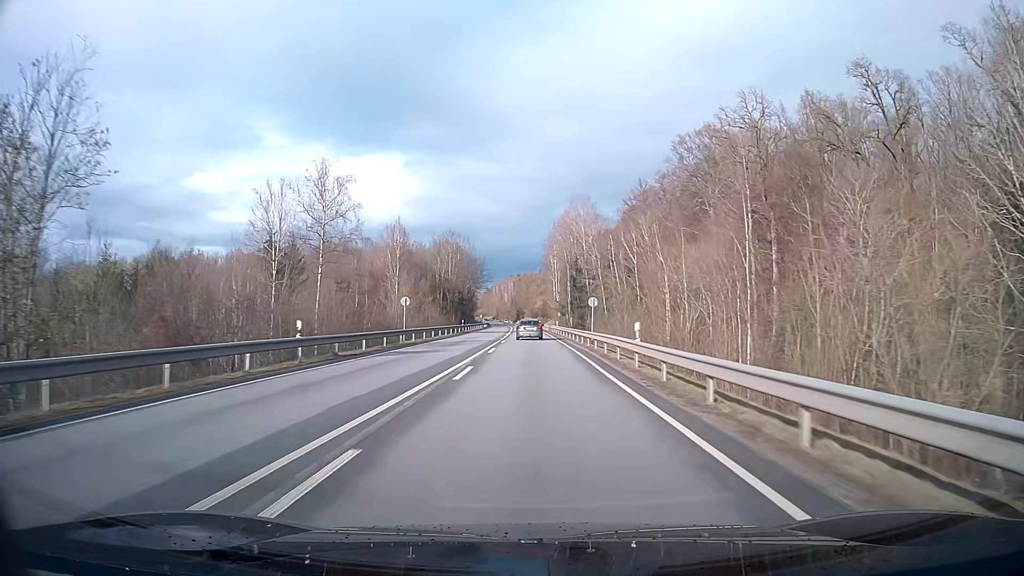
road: primary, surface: asphalt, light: Day
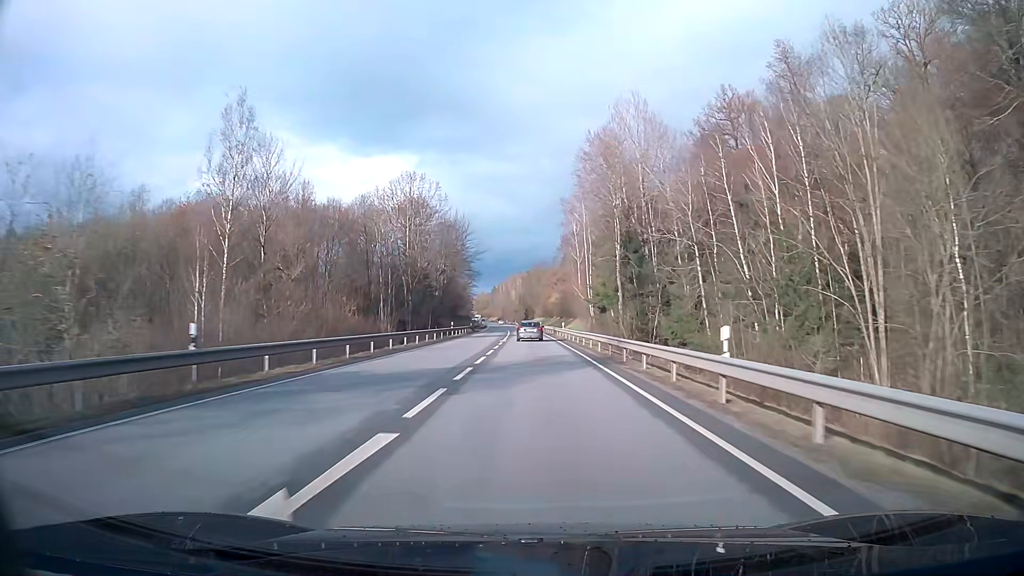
(-0.5, +60.1) m; -1°
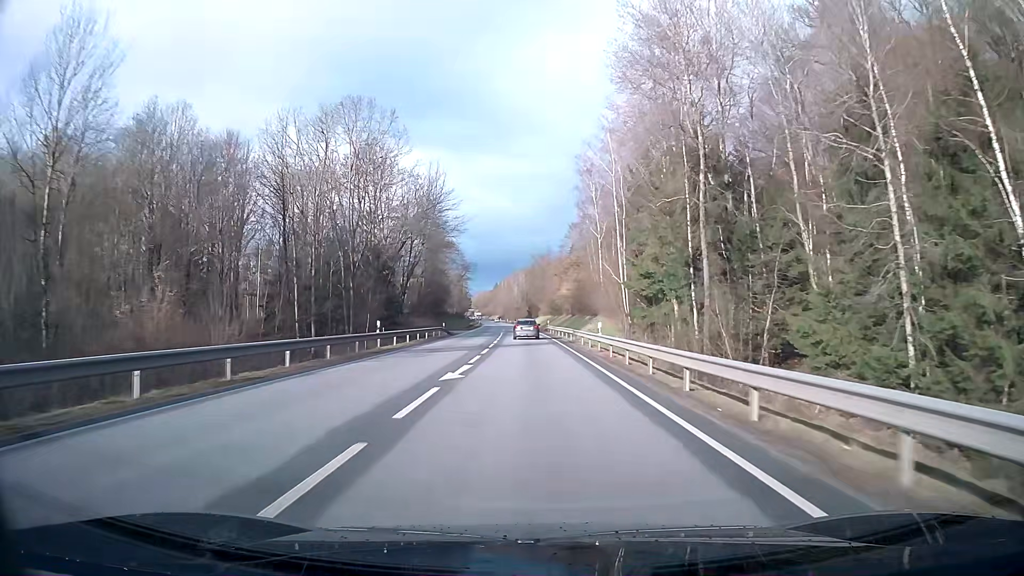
(-0.1, +30.3) m; 0°
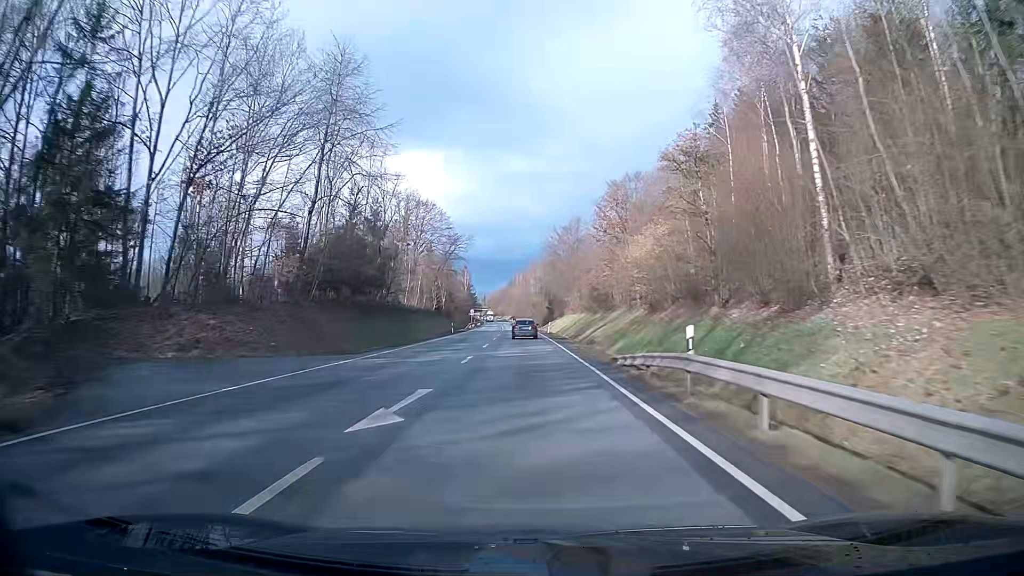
(-0.8, +61.2) m; -1°
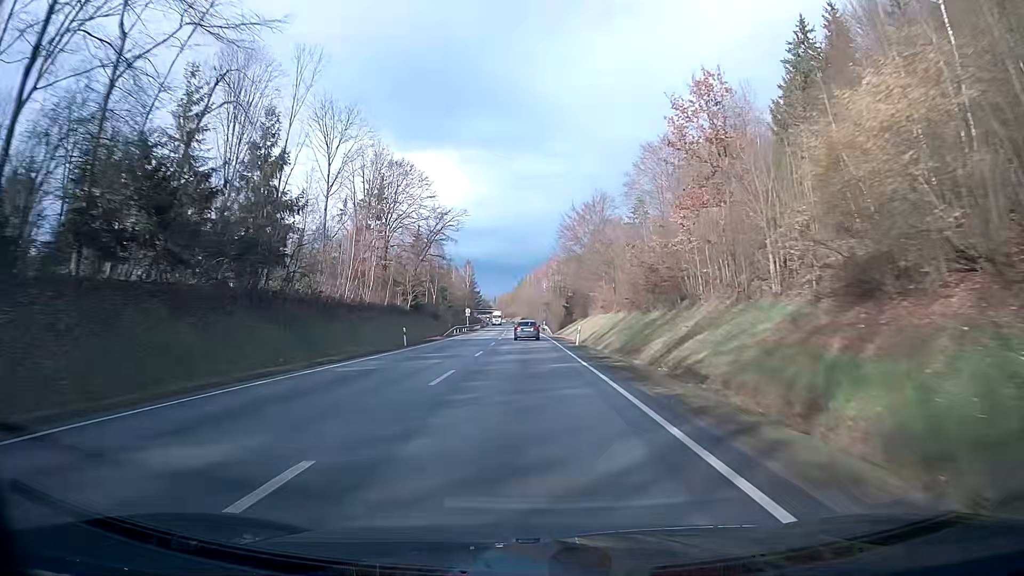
(-0.3, +30.9) m; -1°
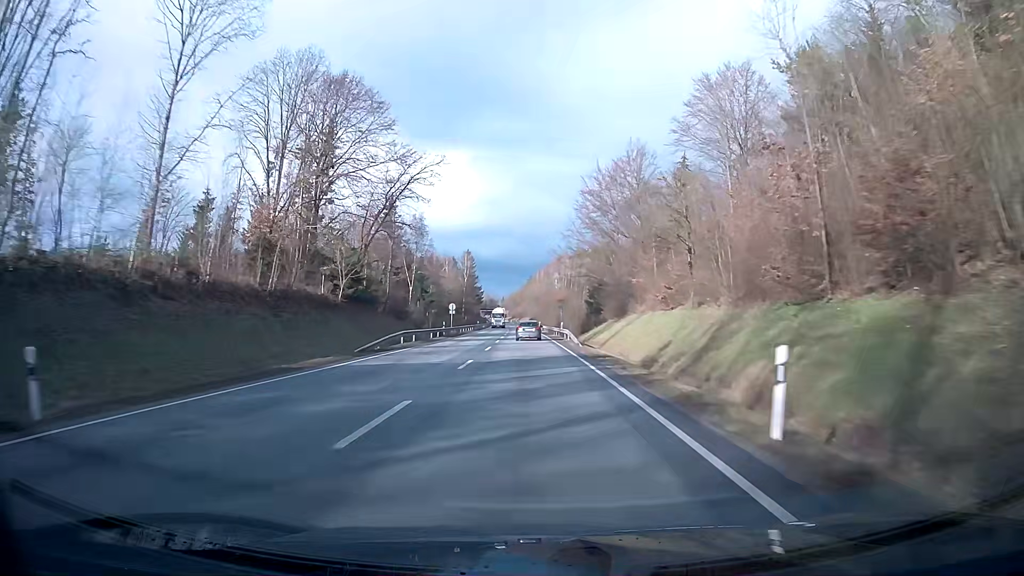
(-0.2, +31.1) m; -1°
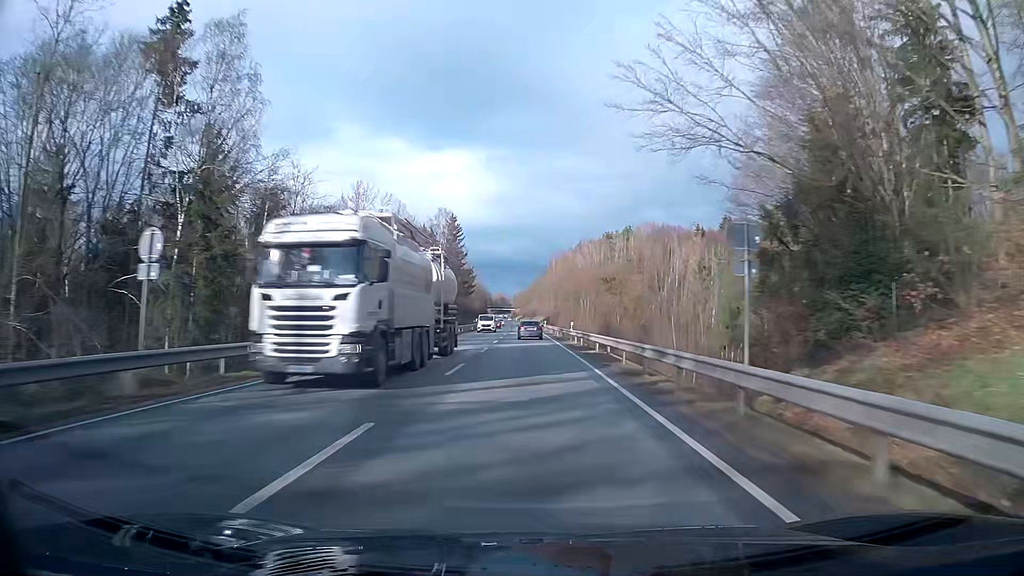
(-0.7, +62.8) m; -1°
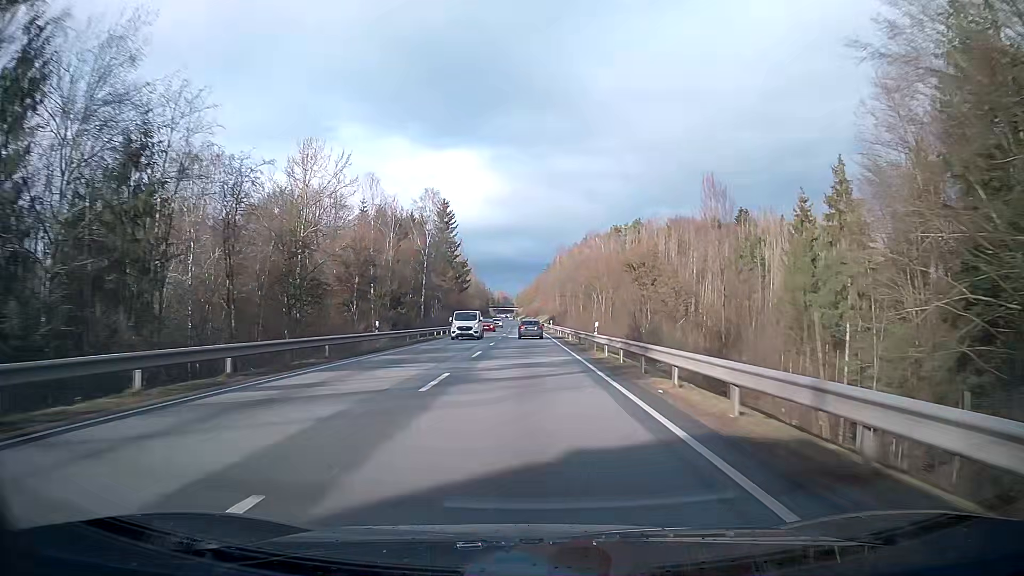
(0.0, +15.8) m; 0°
